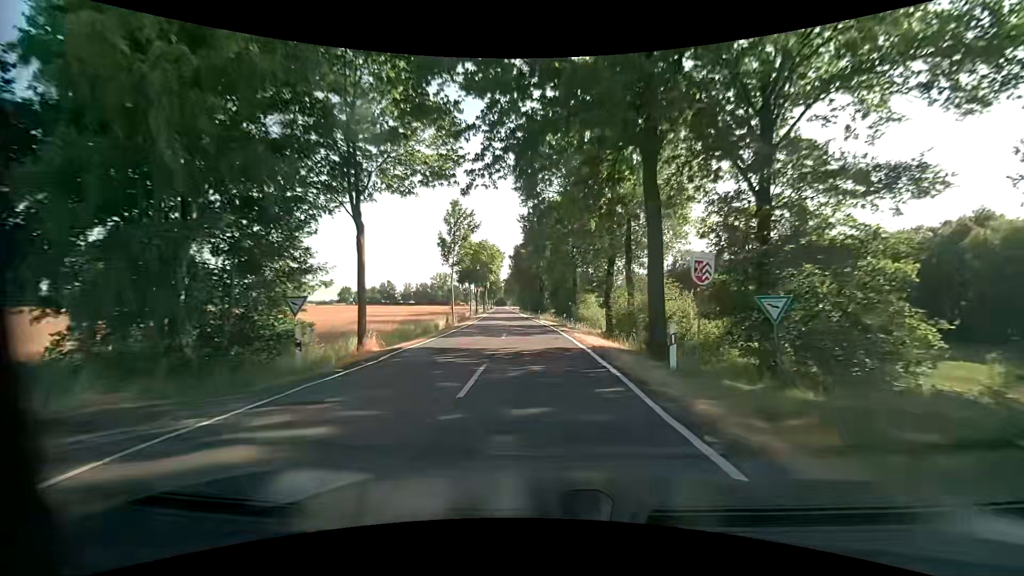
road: tertiary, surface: asphalt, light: Day
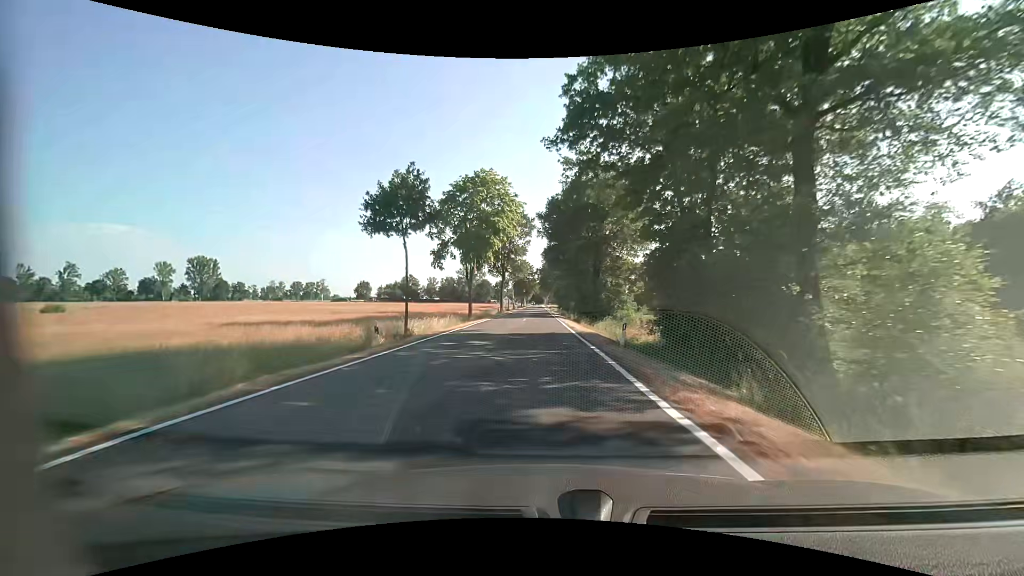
(-1.9, +43.9) m; -4°
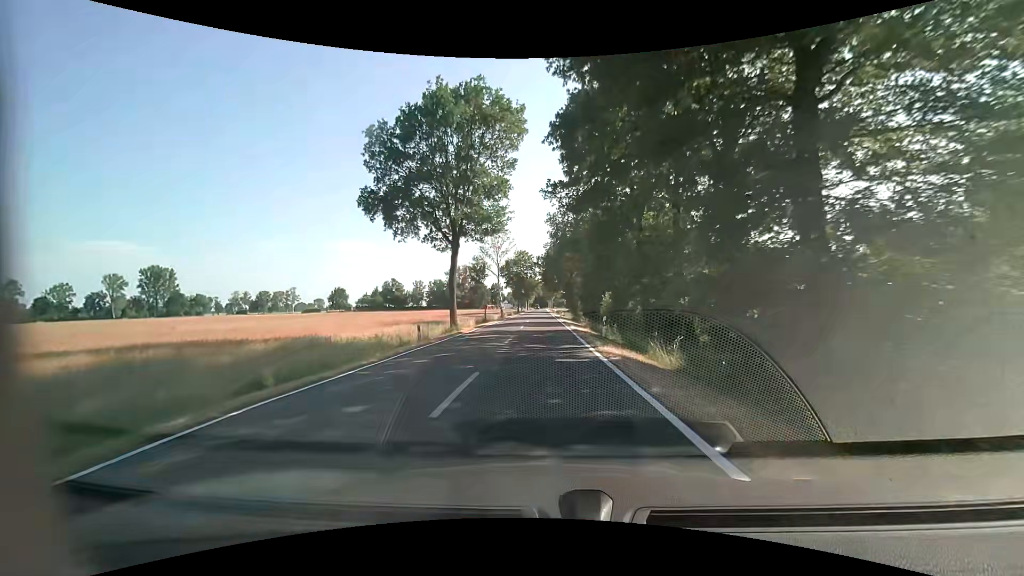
(-0.4, +44.1) m; -1°
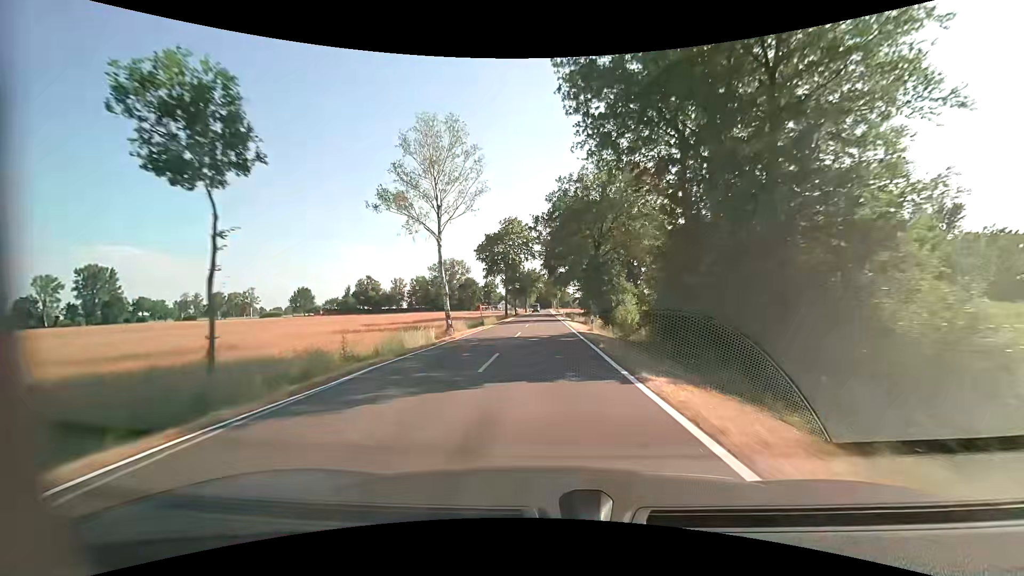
(-0.1, +44.1) m; 0°
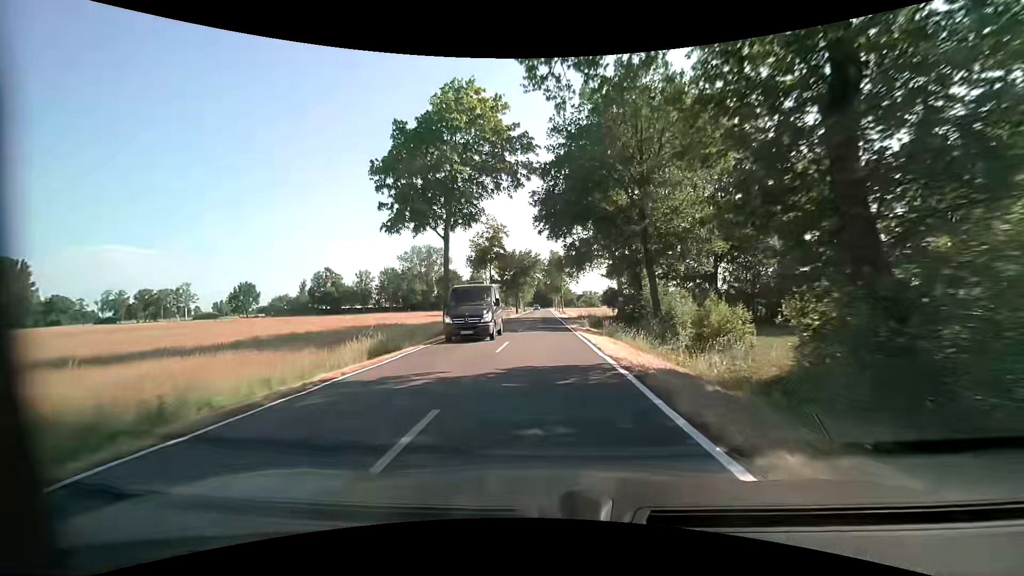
(-0.1, +44.1) m; 0°
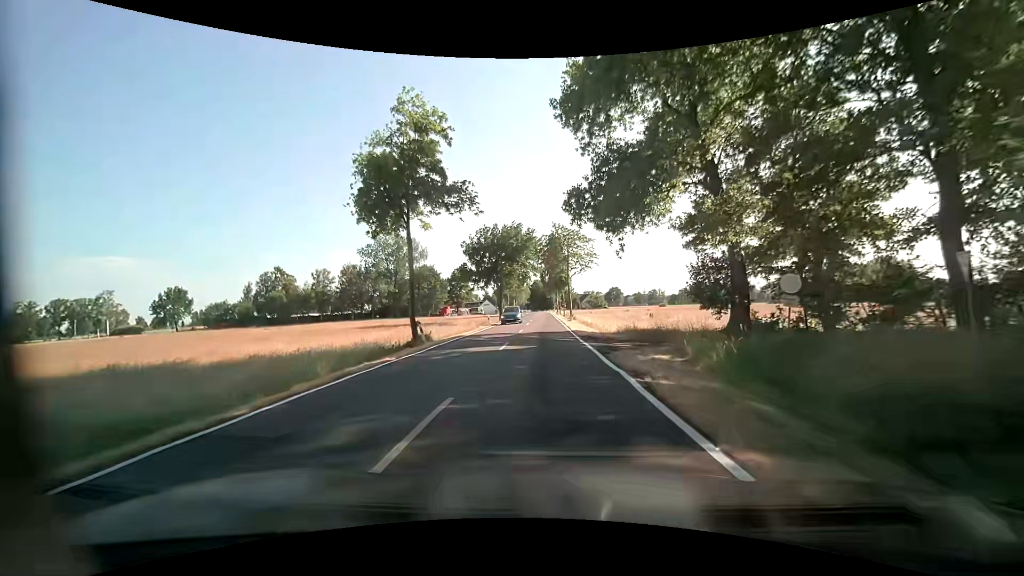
(-0.1, +35.3) m; 0°
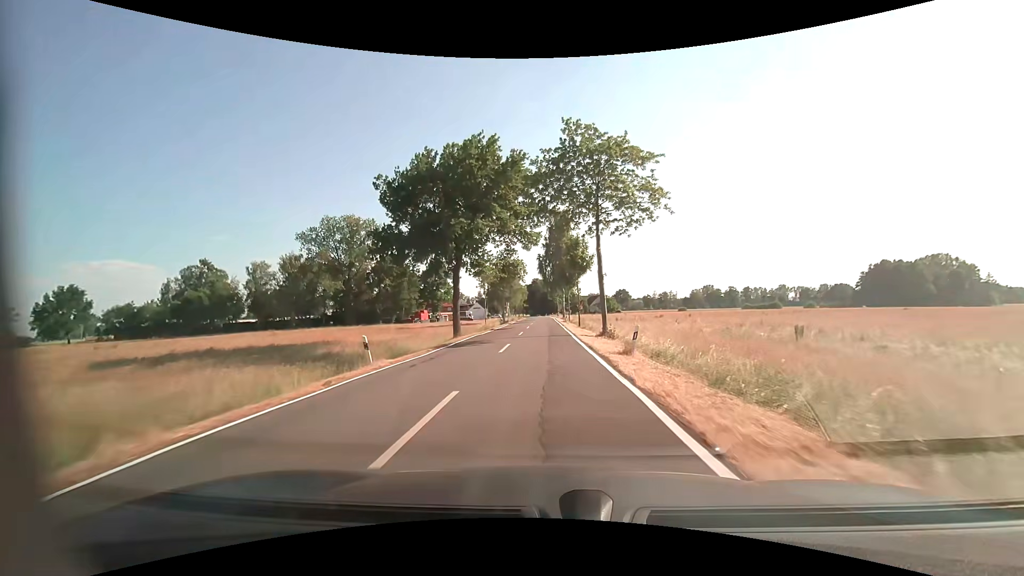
(-0.1, +35.3) m; -1°
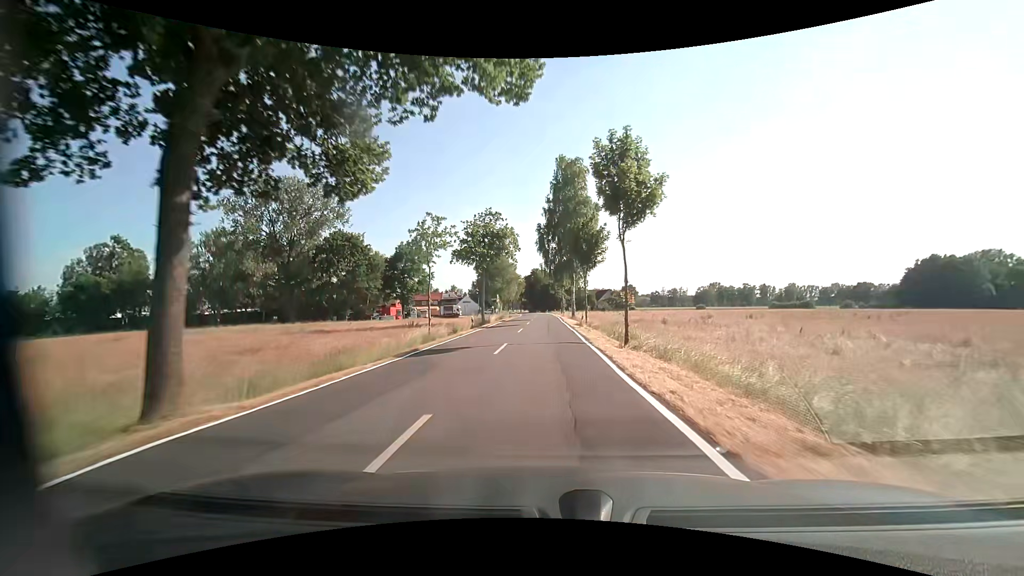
(+0.1, +26.4) m; 0°
(0, +10) (0, +20) (0, +30) (0, +40) (0, +50) (0, +60) (+1, +70) (0, +80) (0, +90) (0, +100) m
